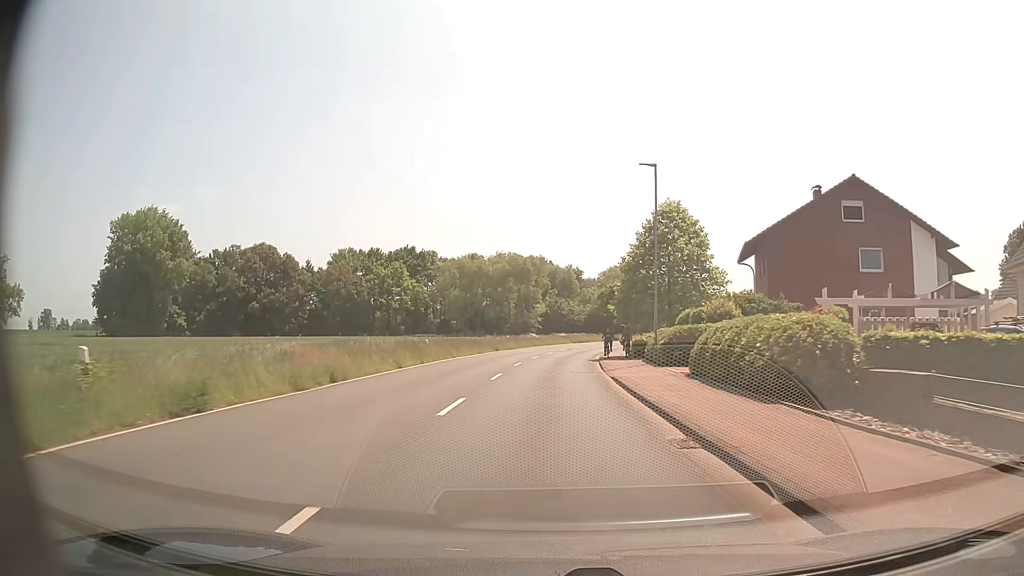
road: tertiary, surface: asphalt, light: Day
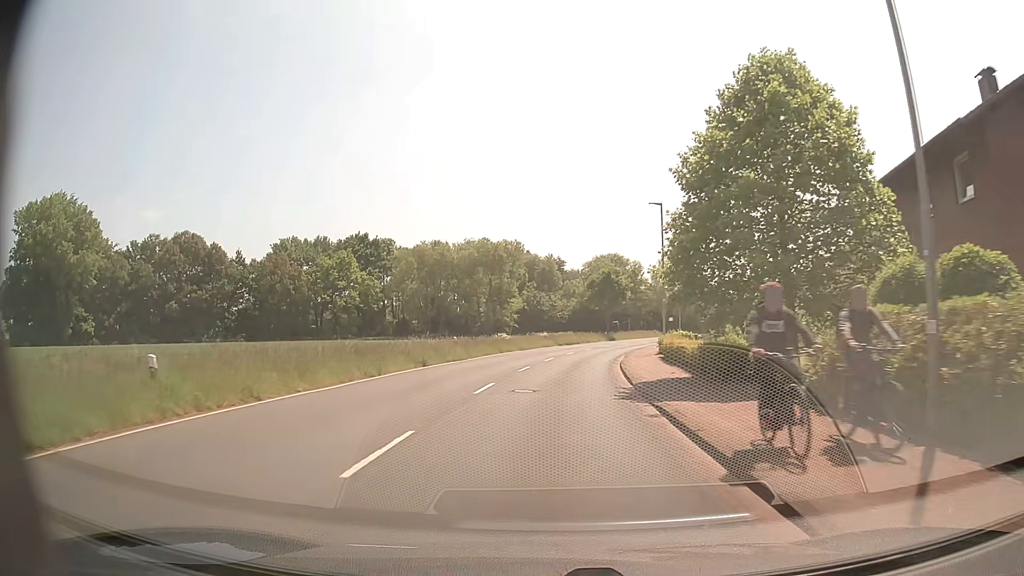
(+0.2, +23.0) m; +2°
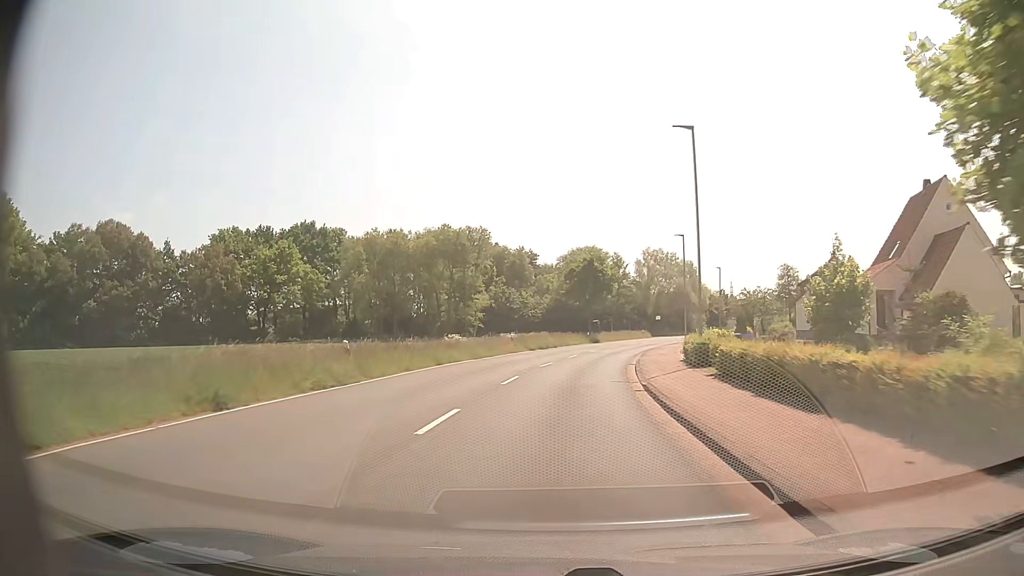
(+0.3, +15.3) m; +2°
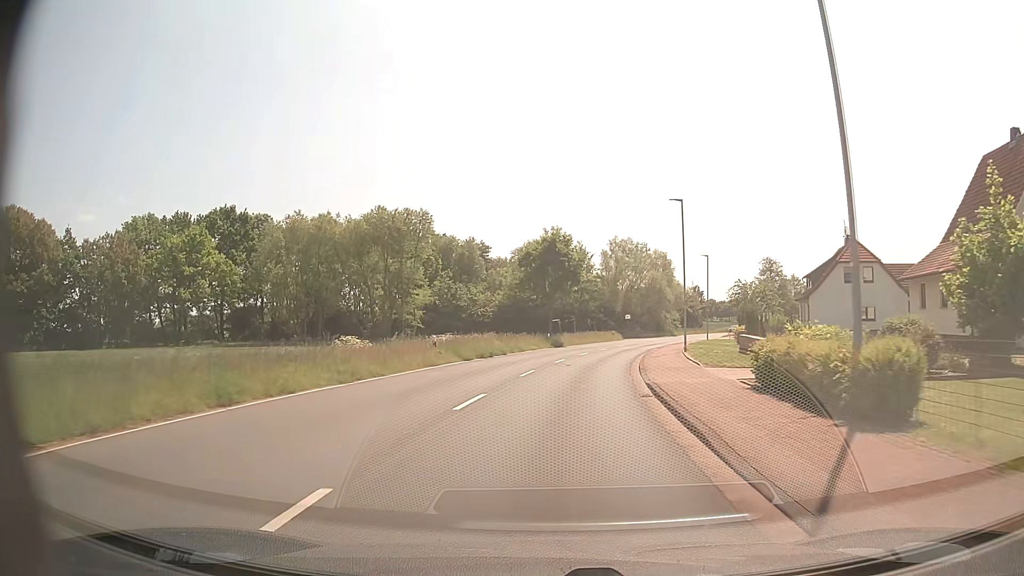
(+0.5, +15.2) m; +4°
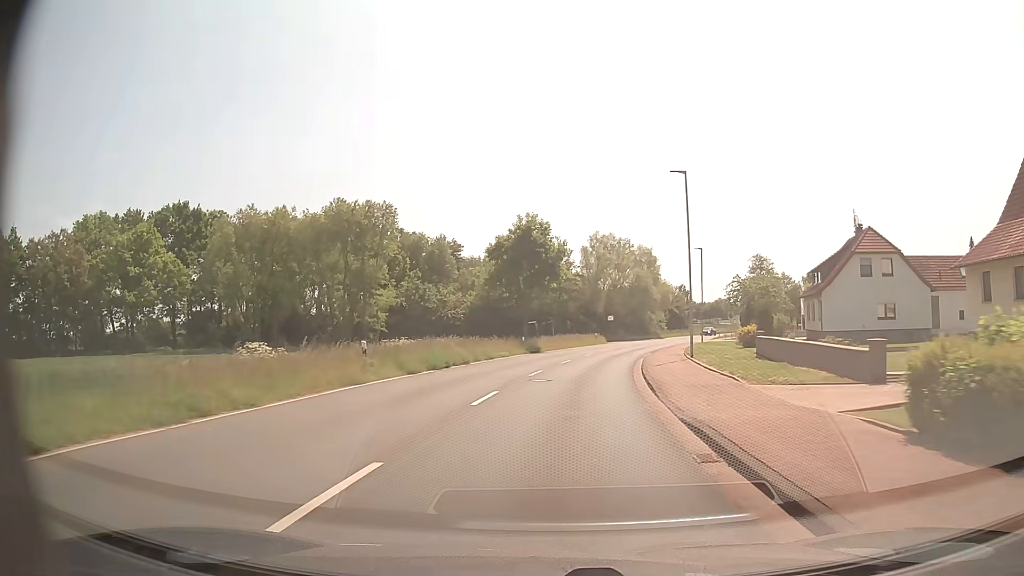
(+0.2, +7.6) m; +2°
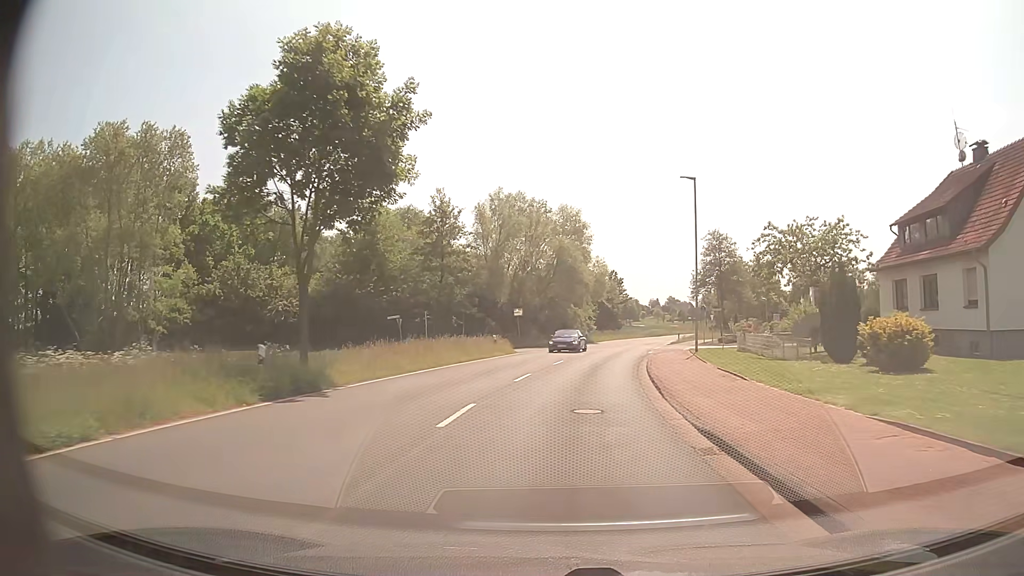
(+2.0, +30.3) m; +8°
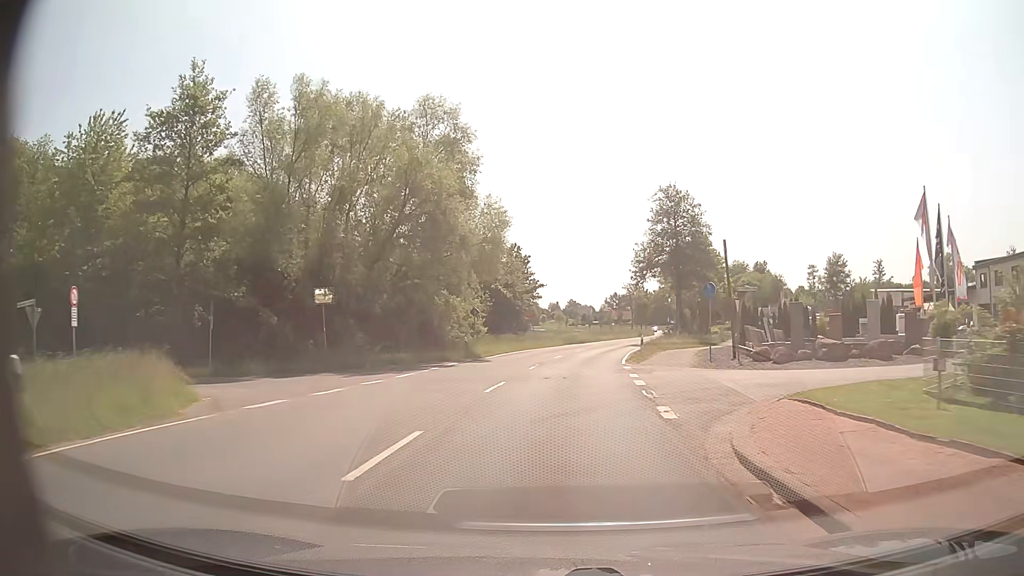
(+2.3, +30.3) m; +9°
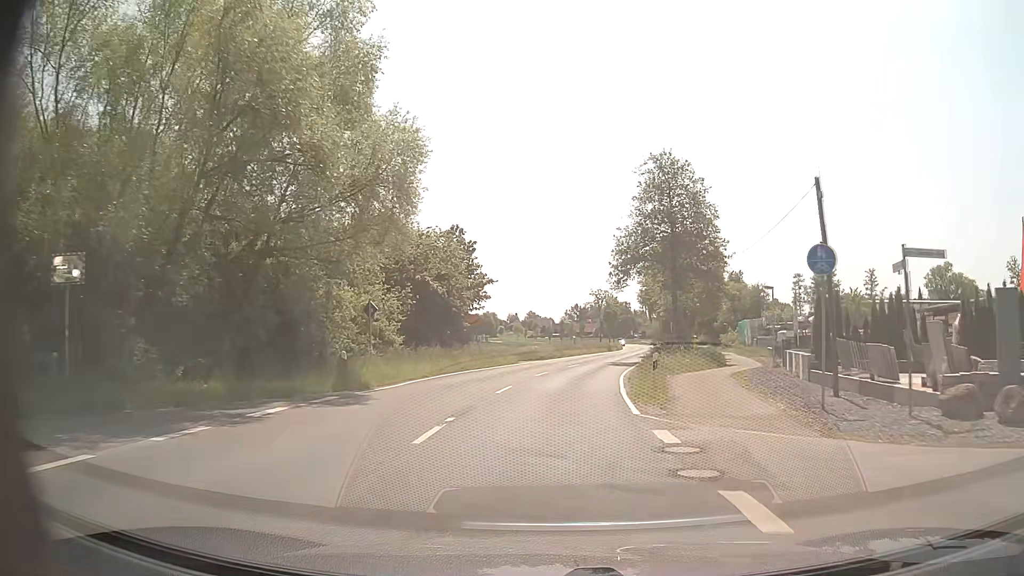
(+0.5, +15.0) m; +4°
(0, +10) (+1, +20) (+2, +30) (+3, +40) (+5, +50) (+7, +59) (+9, +69) (+11, +79) (+13, +89) (+15, +99) m
